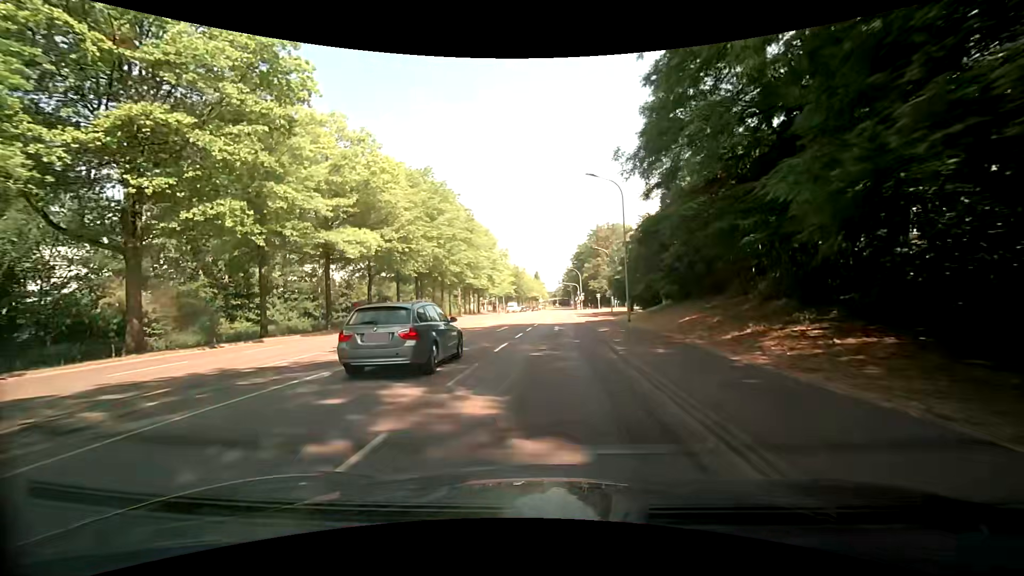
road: secondary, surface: asphalt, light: Day
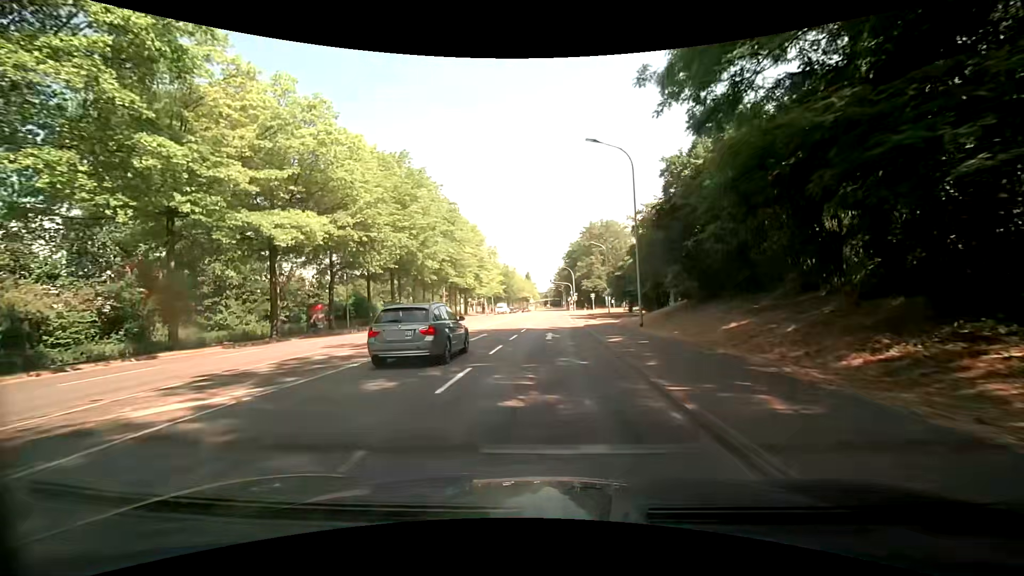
(0.0, +6.7) m; 0°
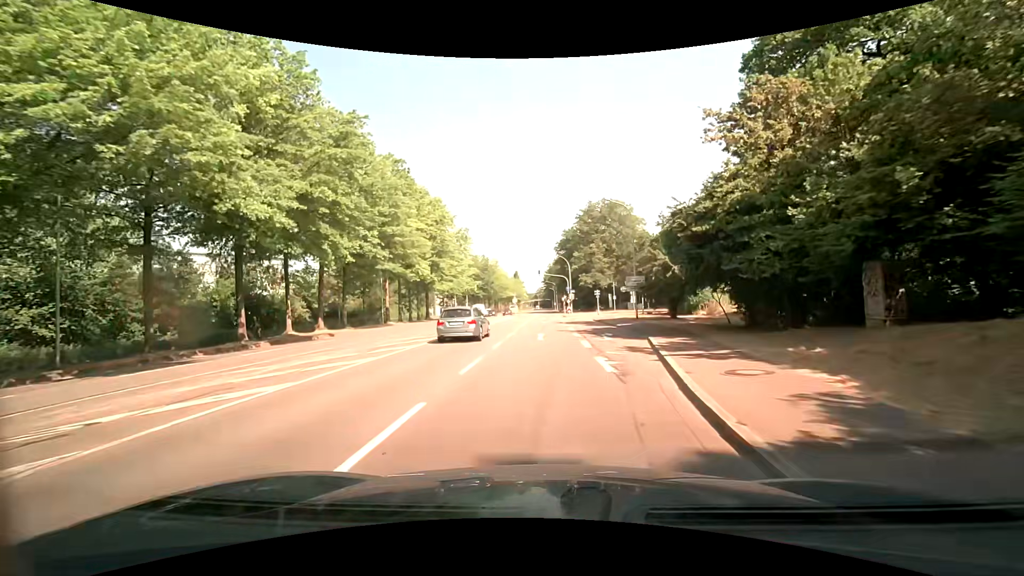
(+0.6, +27.1) m; +1°
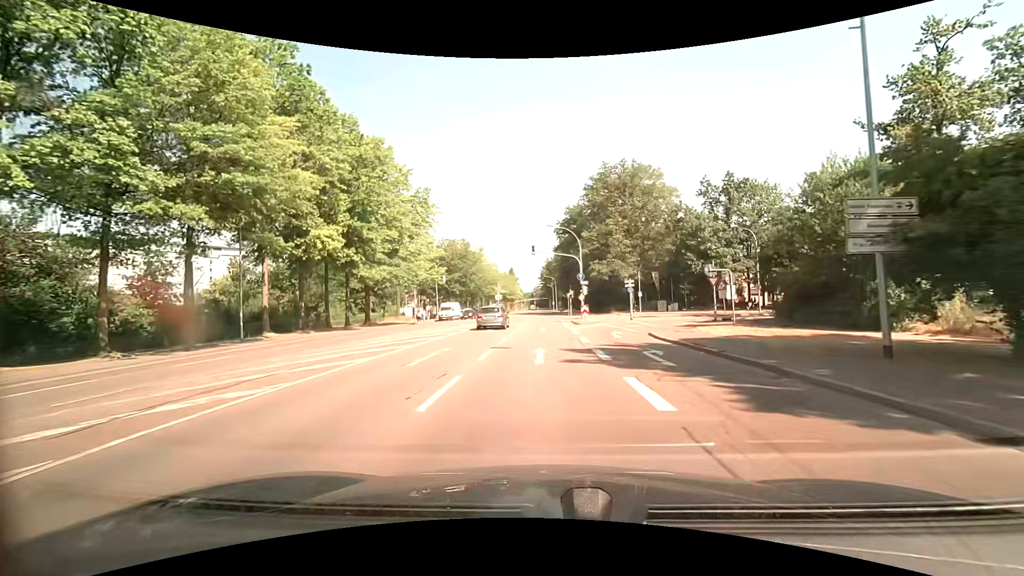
(-0.2, +27.9) m; +1°
(0, +10) (0, +20) (0, +30) (0, +40) (0, +50) (0, +60) (-1, +70) (-1, +80) (-1, +90) (-1, +100) m
